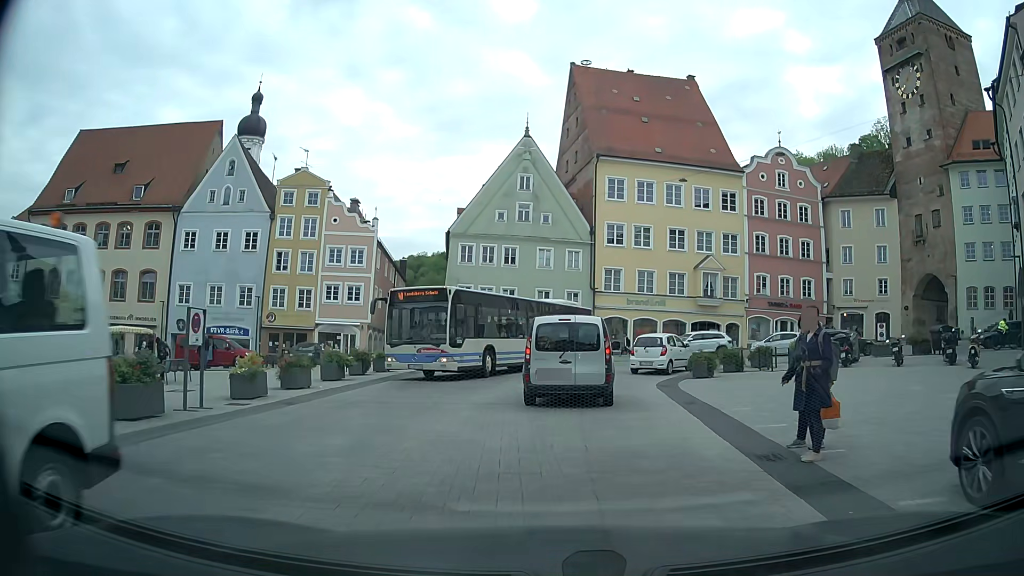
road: secondary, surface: asphalt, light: Day
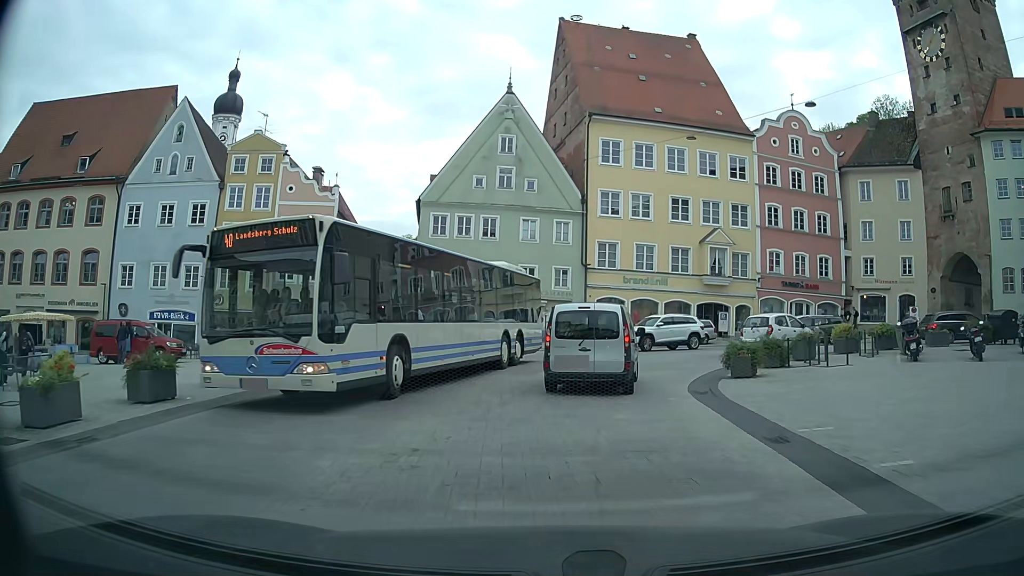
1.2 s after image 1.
(0.0, +6.7) m; 0°
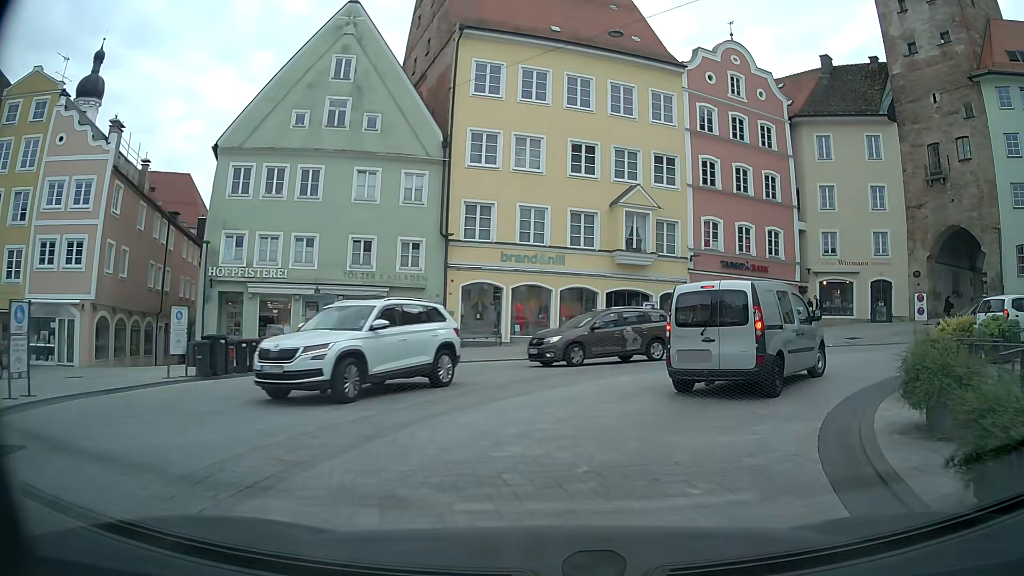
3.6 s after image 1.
(+1.1, +14.1) m; +11°
